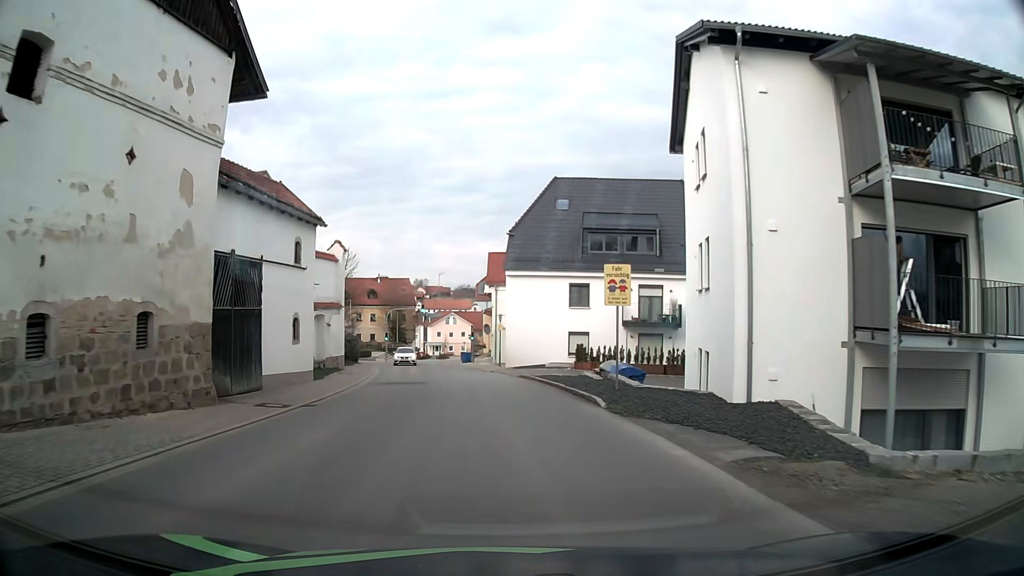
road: tertiary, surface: asphalt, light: Day
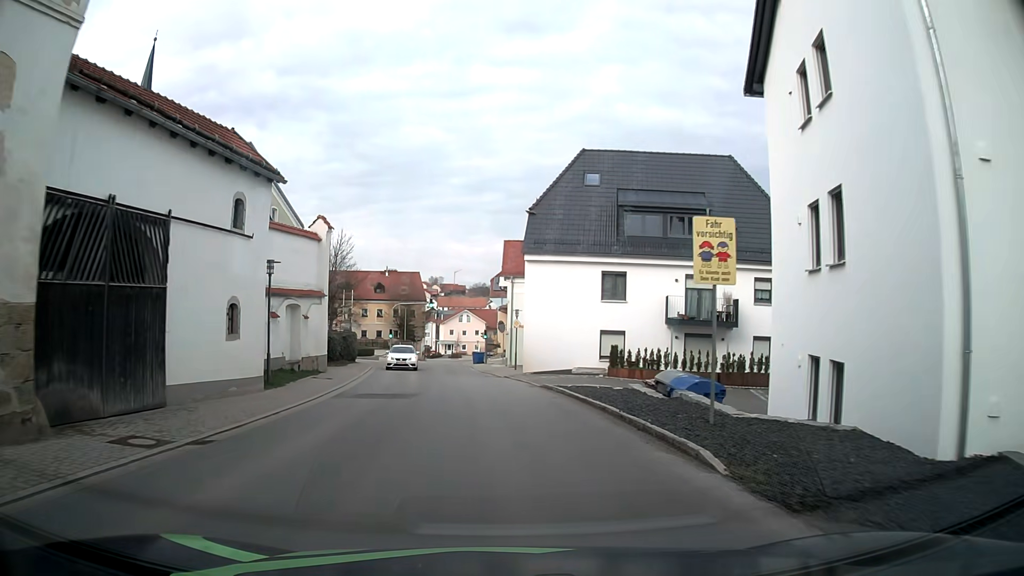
(-0.1, +6.7) m; -1°
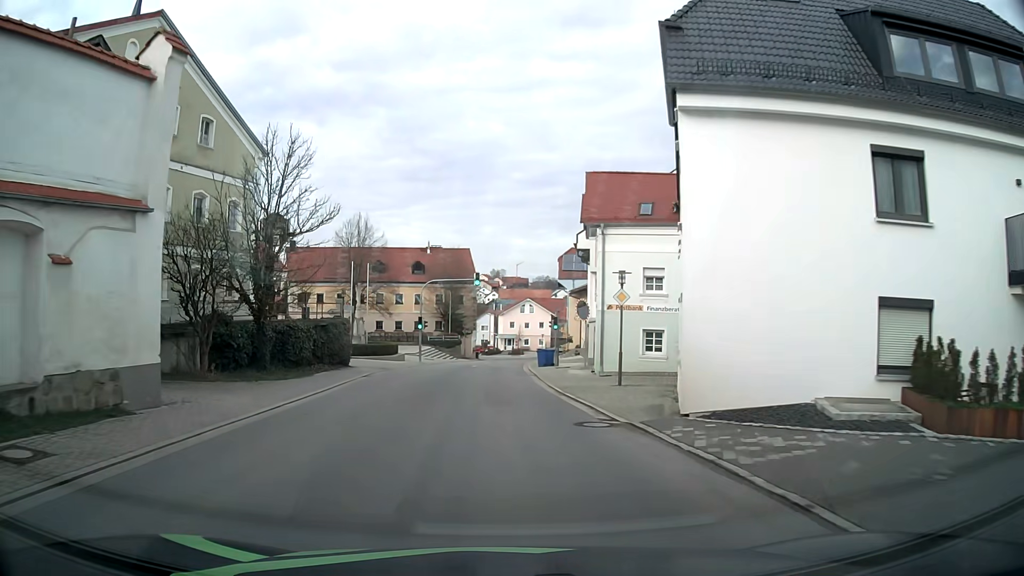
(-0.9, +19.8) m; -6°
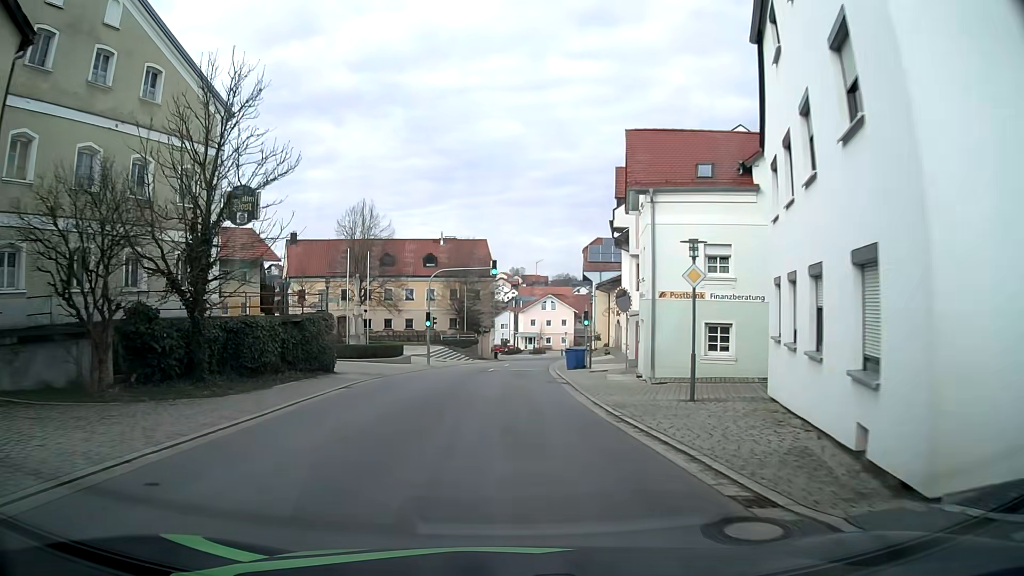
(-0.1, +6.6) m; -1°
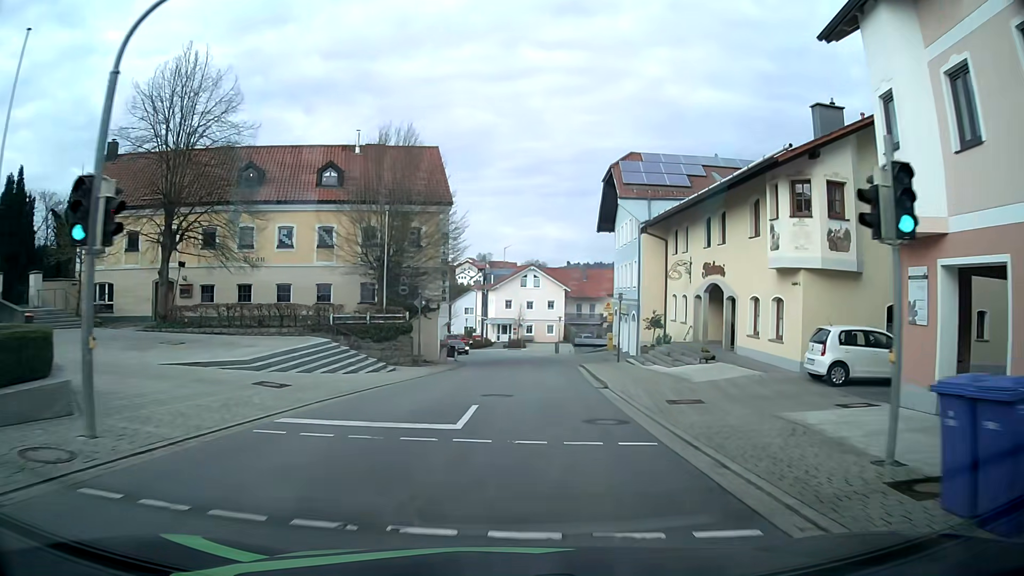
(0.0, +32.8) m; +3°
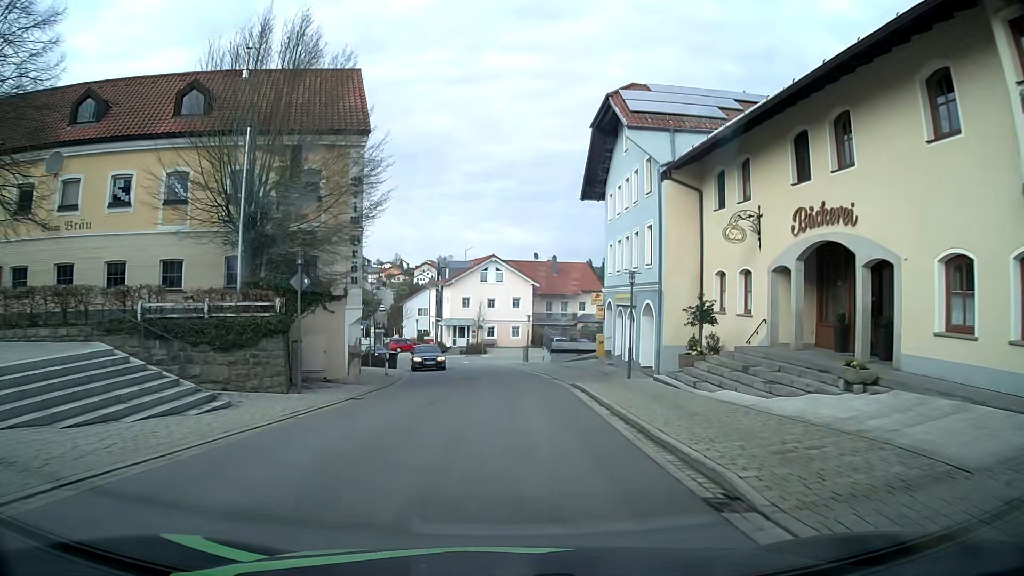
(+0.4, +13.2) m; +3°
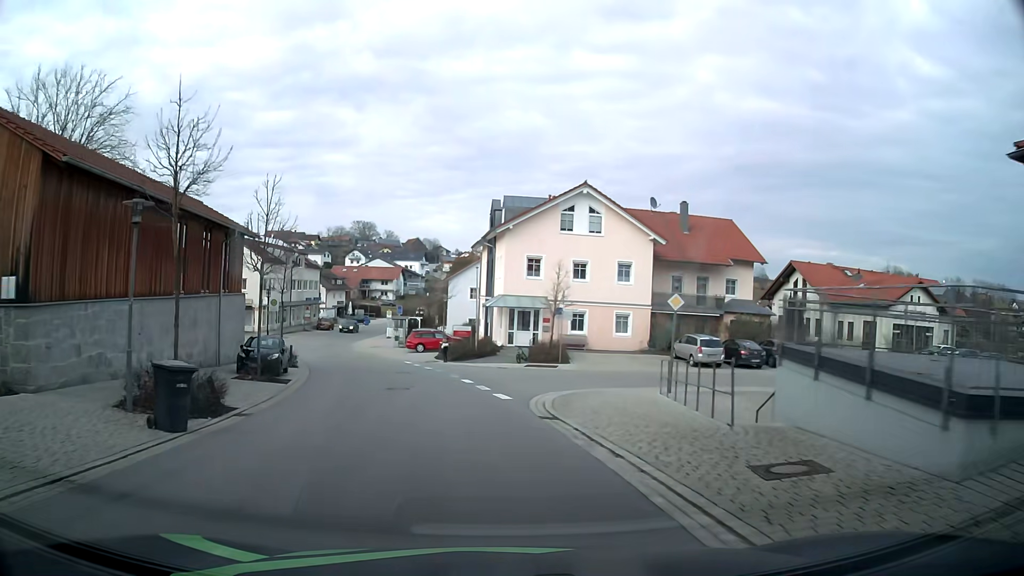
(-0.4, +33.3) m; -5°
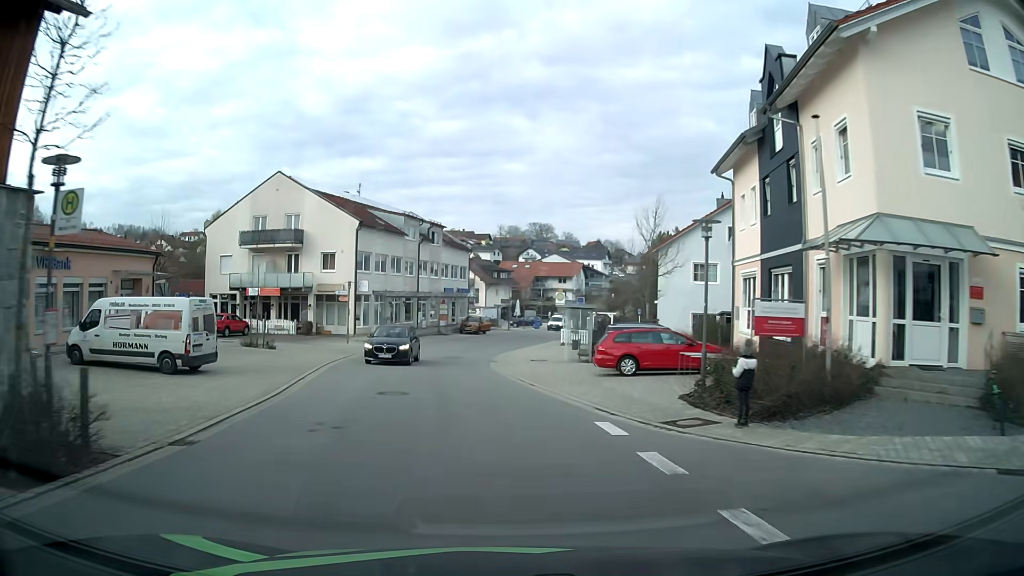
(-4.3, +26.8) m; -17°
(0, +10) (-1, +20) (-2, +30) (-1, +40) (0, +50) (+2, +60) (+5, +69) (+8, +79) (+11, +88) (+14, +98) m
